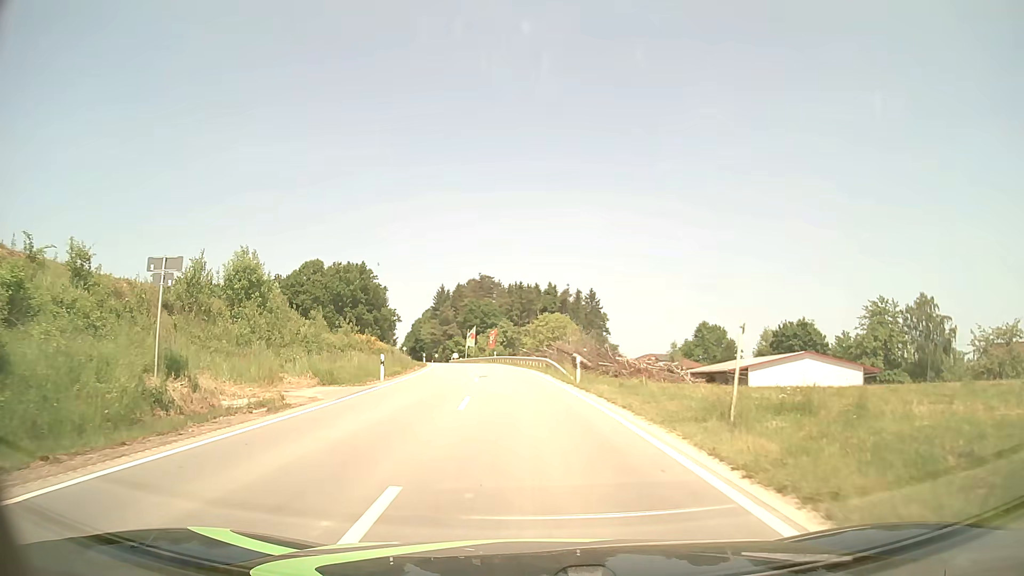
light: Day
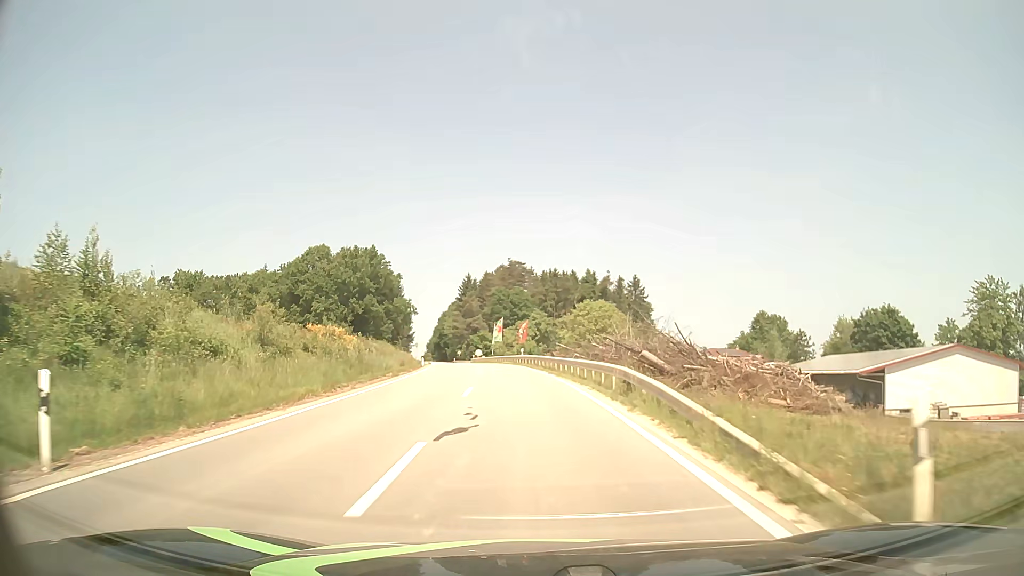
(-0.6, +21.8) m; -3°
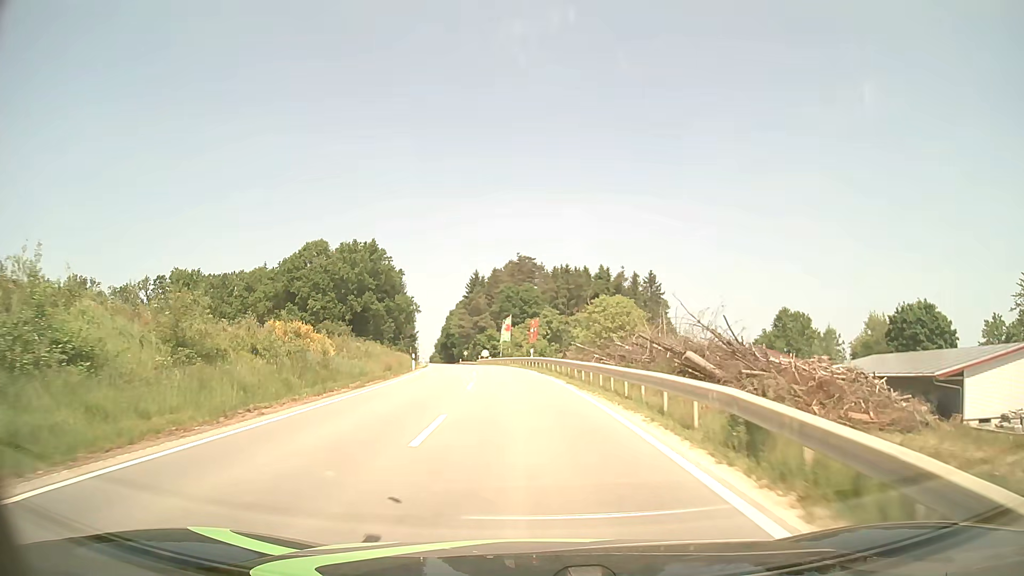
(-0.1, +8.6) m; -1°
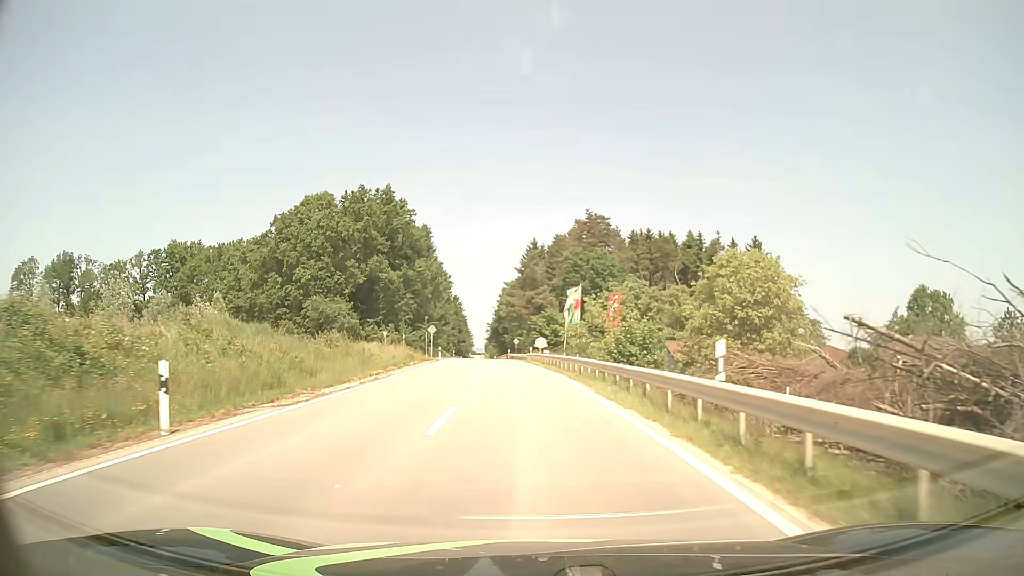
(-1.7, +35.9) m; -5°
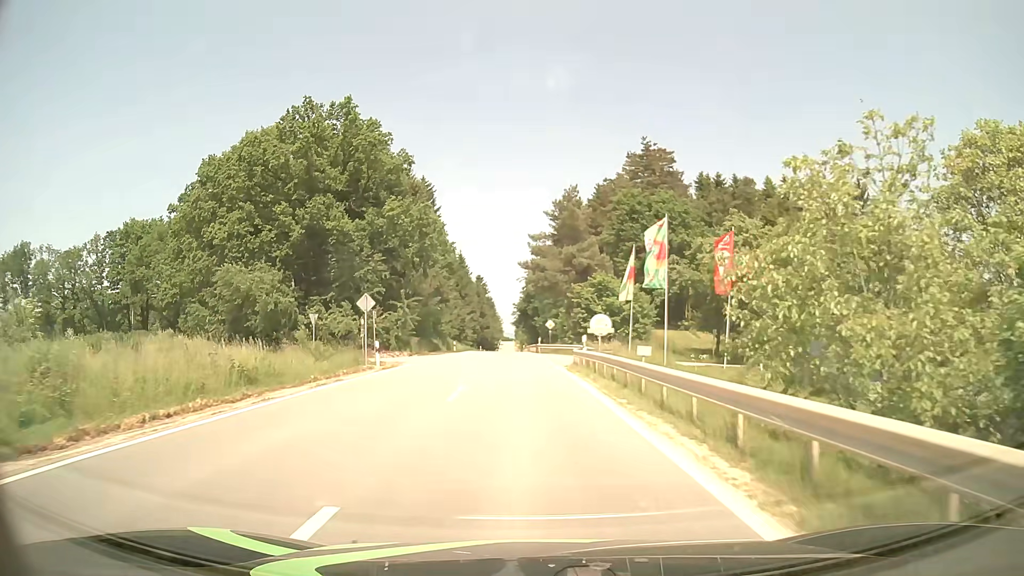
(-0.8, +32.4) m; -3°
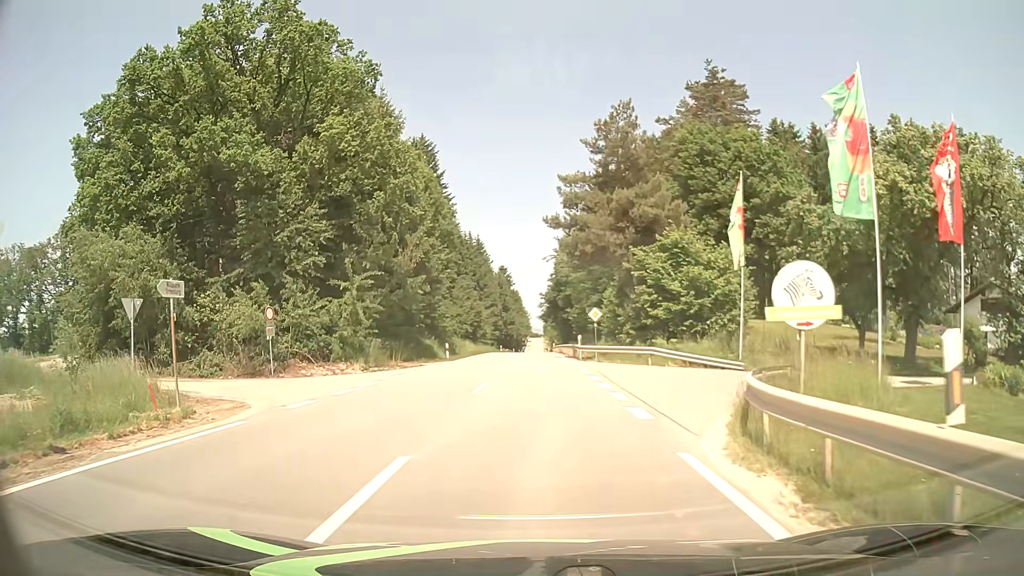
(-0.4, +21.4) m; -3°
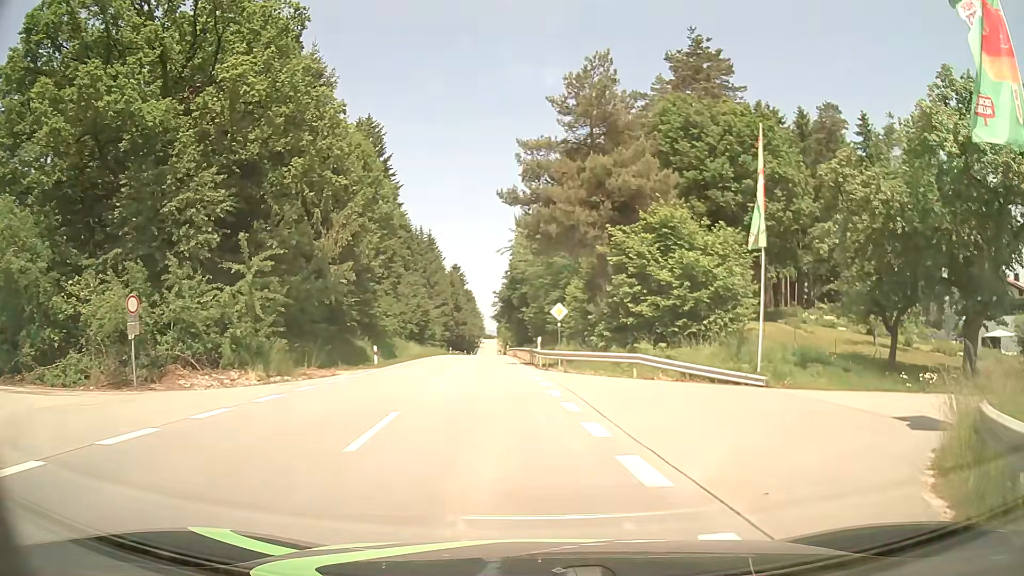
(+0.1, +7.5) m; +4°
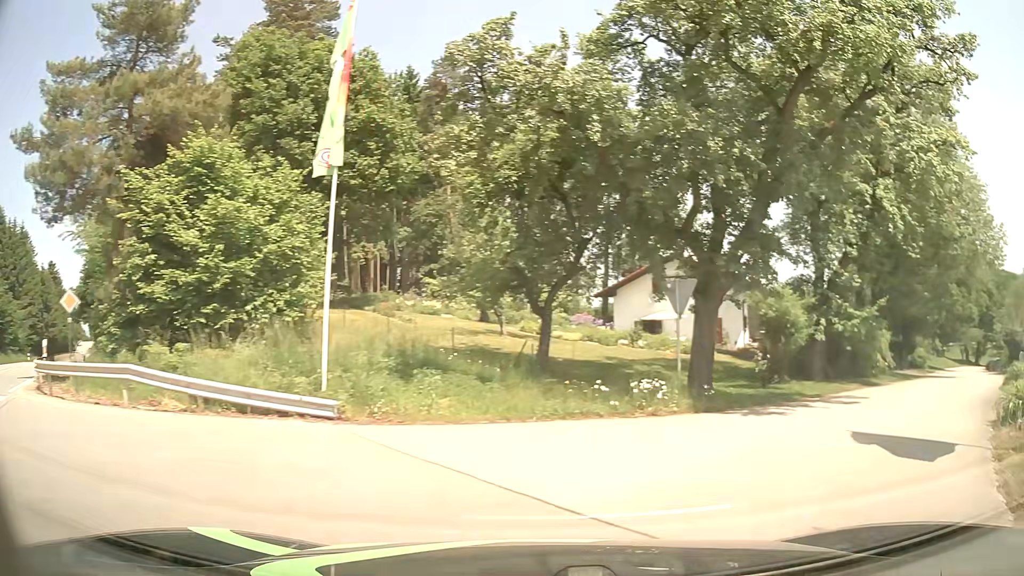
(+2.5, +9.3) m; +35°
(+4, +9) (+10, +16) (+17, +24) (+24, +31) (+30, +39) (+36, +47) (+42, +55) (+48, +63) (+55, +71) (+62, +78) m
